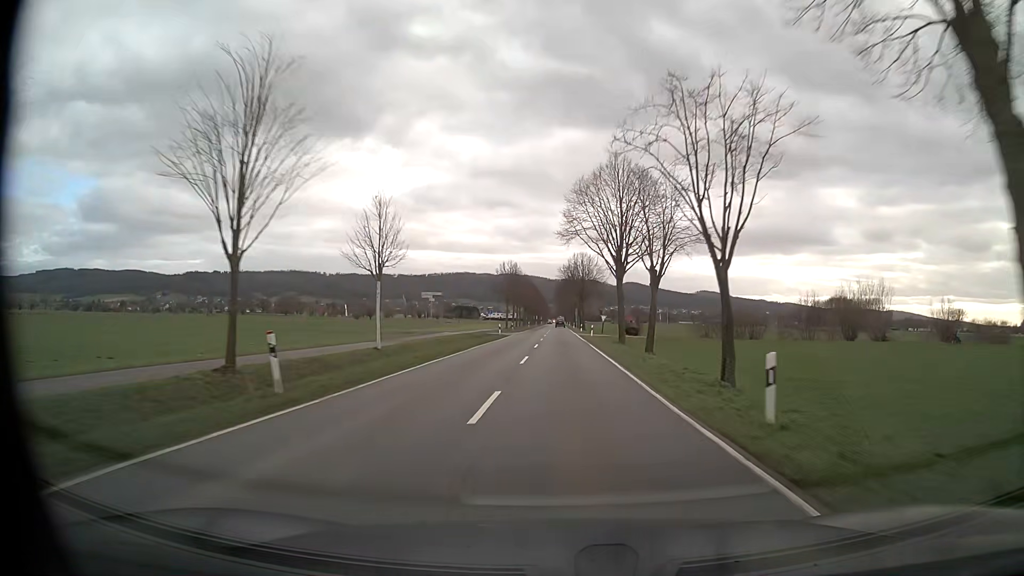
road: tertiary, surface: asphalt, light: Day
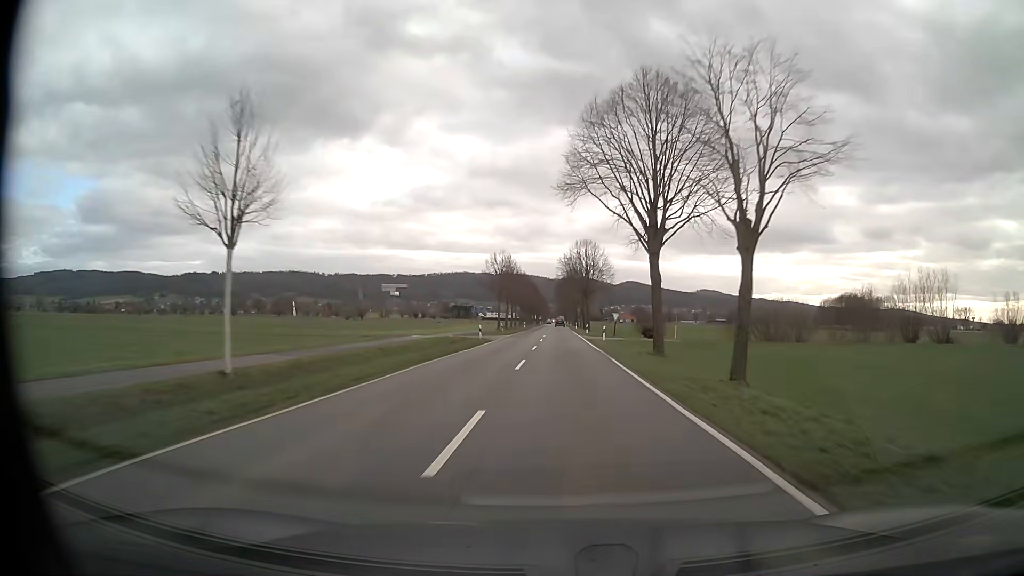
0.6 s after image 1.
(0.0, +15.1) m; 0°
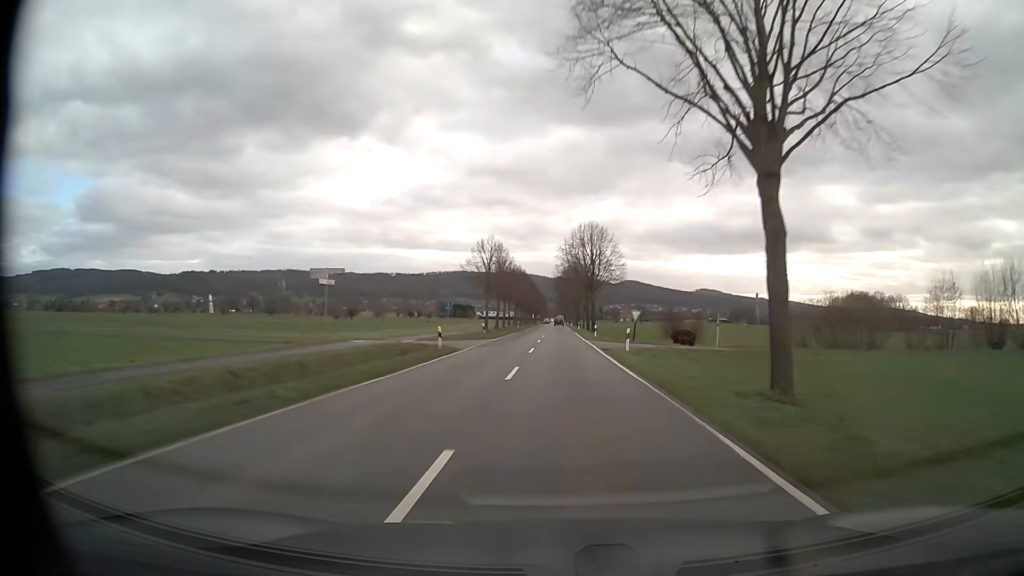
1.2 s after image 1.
(0.0, +15.1) m; 0°
(0, +10) (0, +20) (0, +30) (0, +40) (0, +50) (0, +60) (0, +70) (0, +80) (0, +90) (0, +100) m
